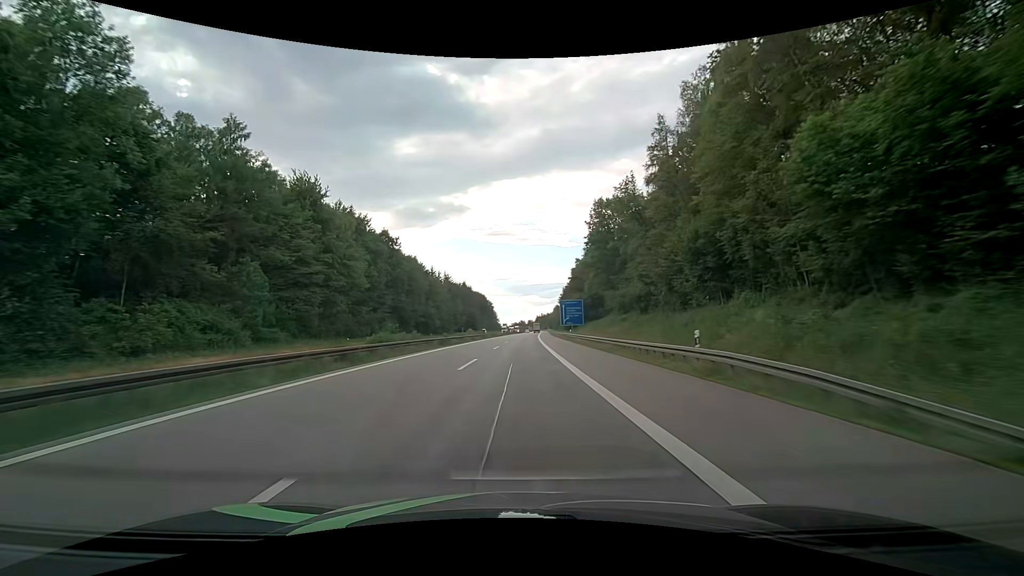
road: motorway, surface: asphalt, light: Day
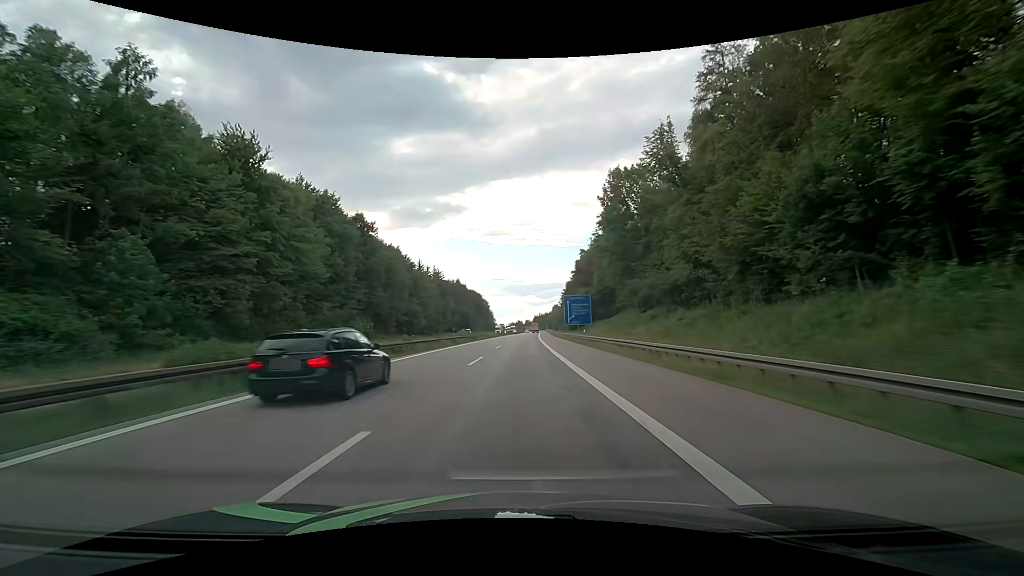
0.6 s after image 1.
(0.0, +16.3) m; 0°
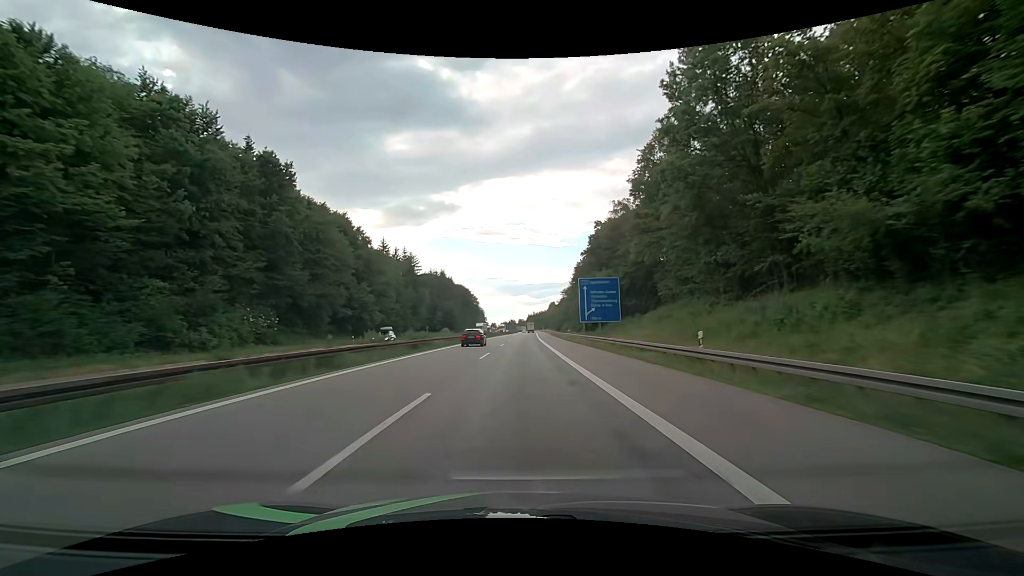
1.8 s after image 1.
(+0.2, +32.8) m; +1°
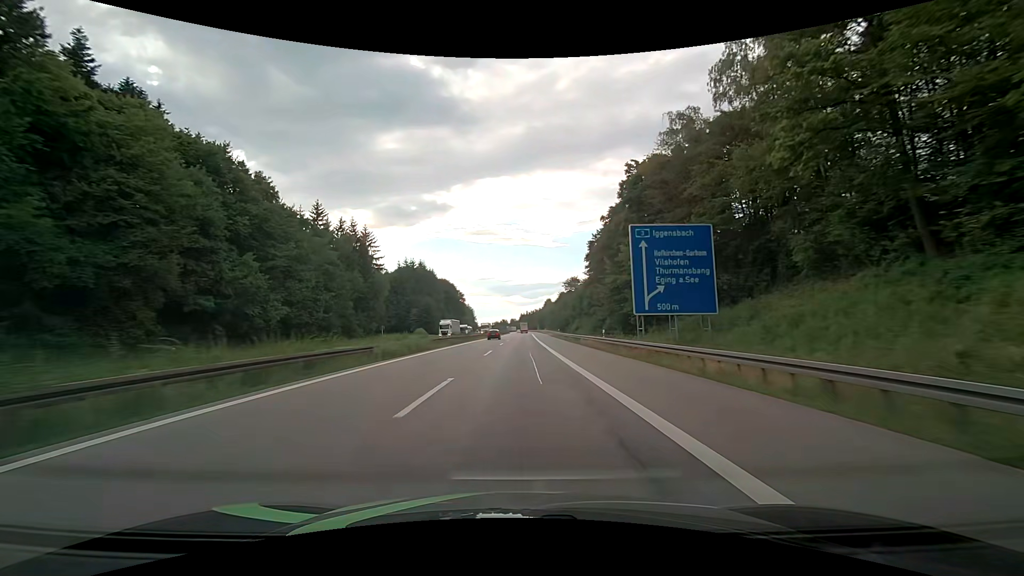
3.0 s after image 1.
(+0.2, +32.9) m; +1°
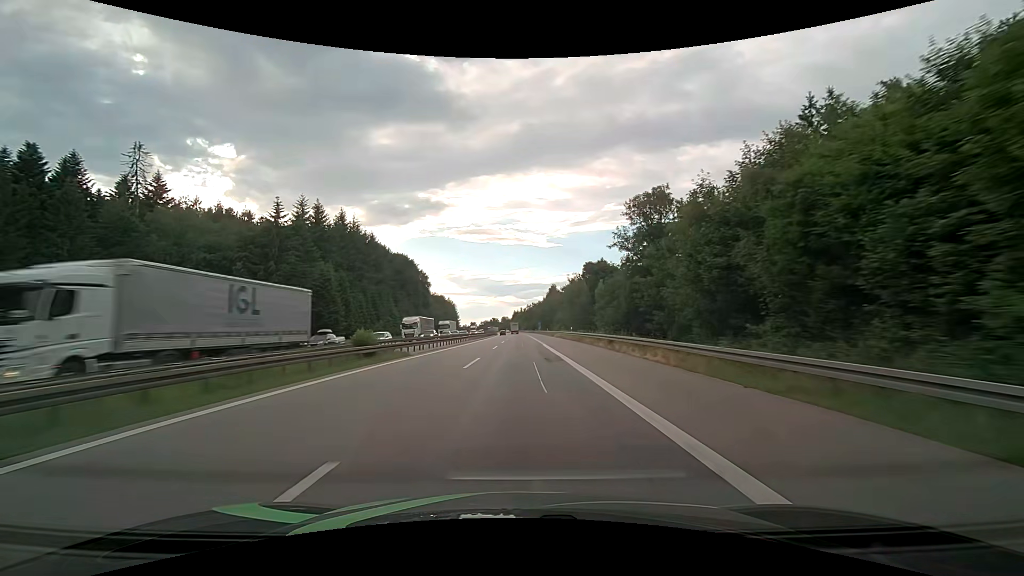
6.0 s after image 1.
(+0.8, +81.7) m; +1°
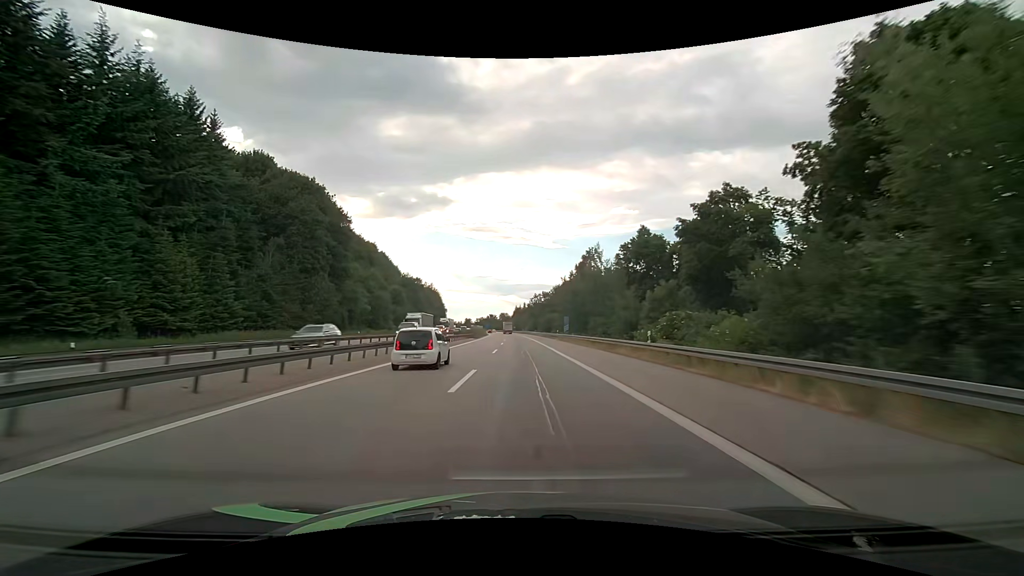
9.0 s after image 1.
(-0.1, +79.3) m; 0°
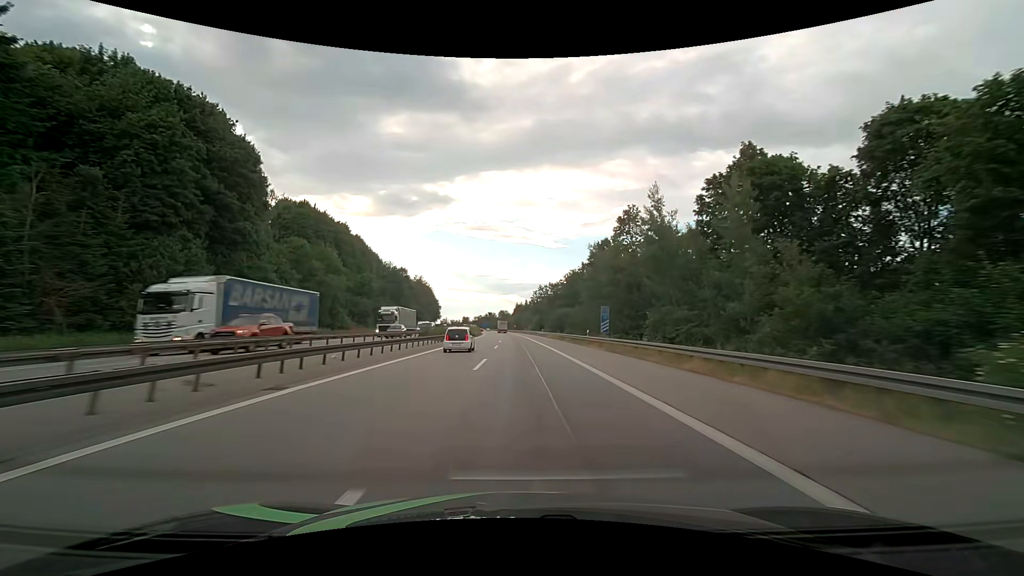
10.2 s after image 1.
(-0.2, +30.9) m; 0°
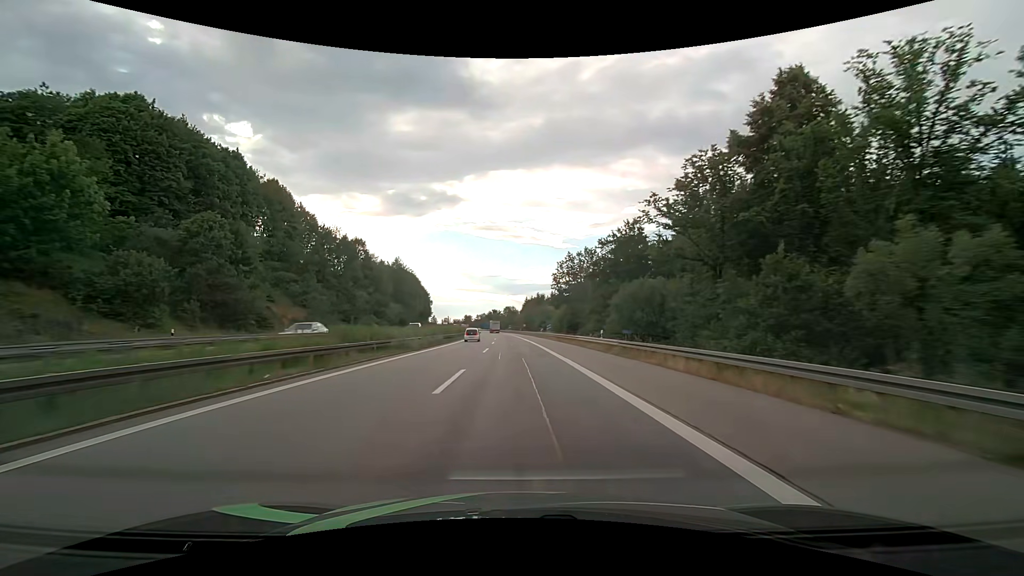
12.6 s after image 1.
(-0.2, +60.6) m; -1°
(0, +10) (0, +20) (0, +30) (0, +40) (-1, +50) (-1, +60) (-1, +70) (-2, +80) (-2, +90) (-3, +100) m
